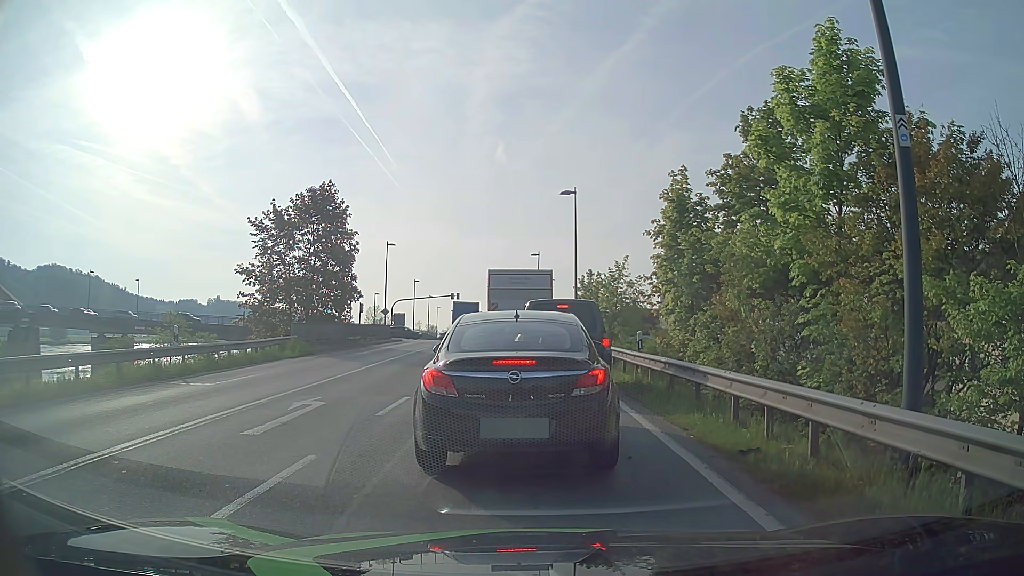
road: primary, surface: asphalt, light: Day
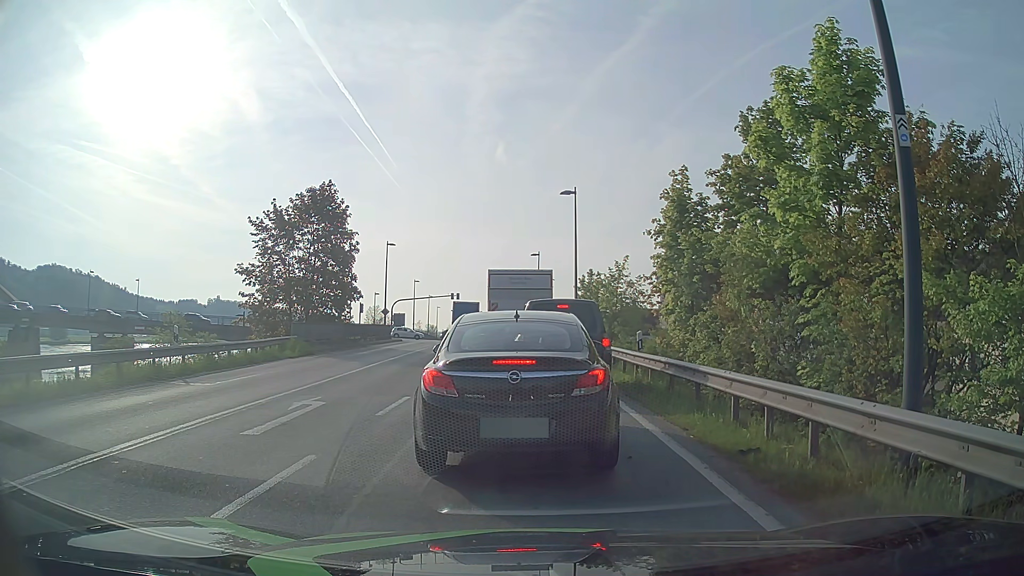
(0.0, 0.0) m; 0°
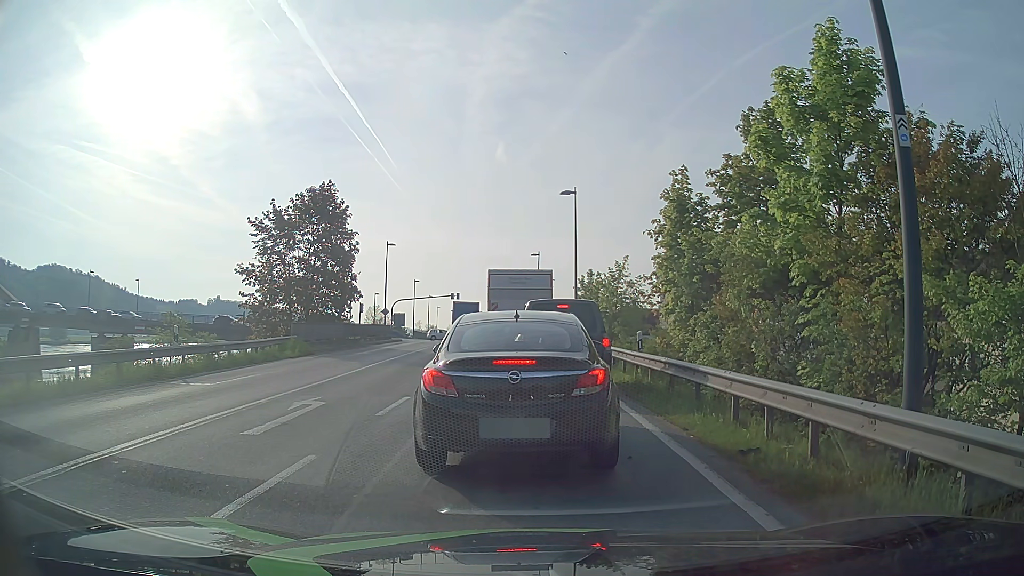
(0.0, 0.0) m; 0°
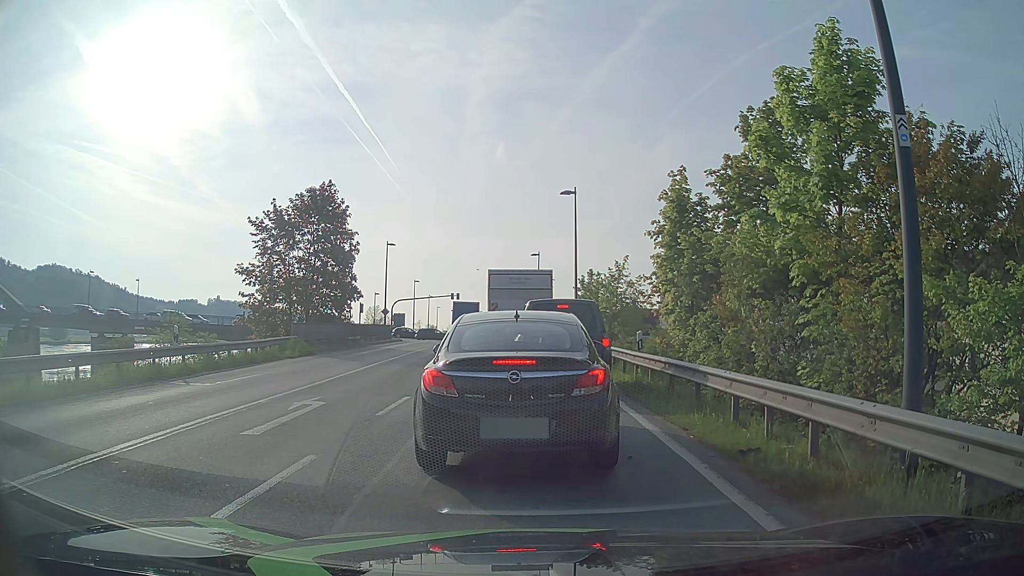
(0.0, 0.0) m; 0°
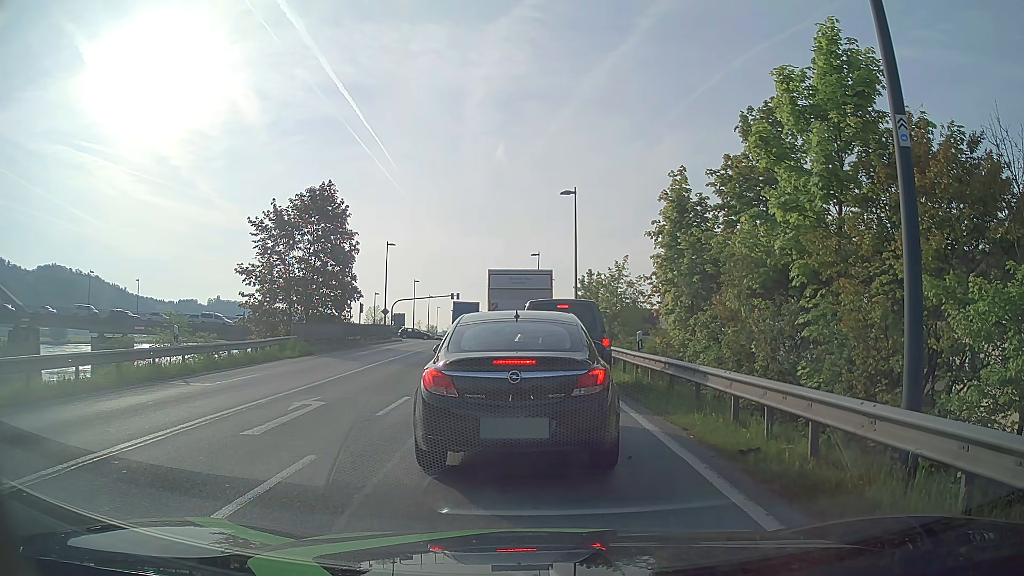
(0.0, 0.0) m; 0°
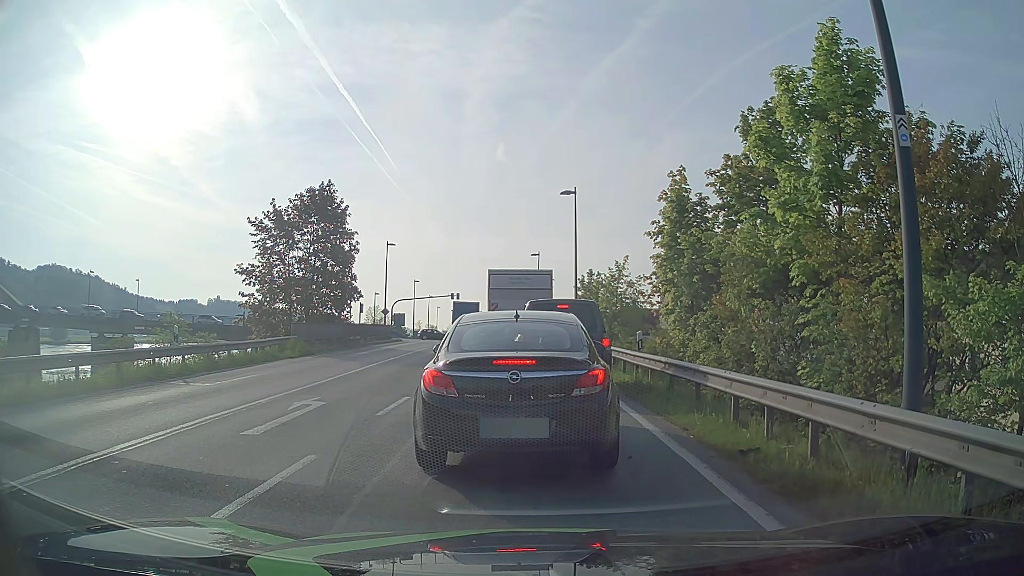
(0.0, 0.0) m; 0°
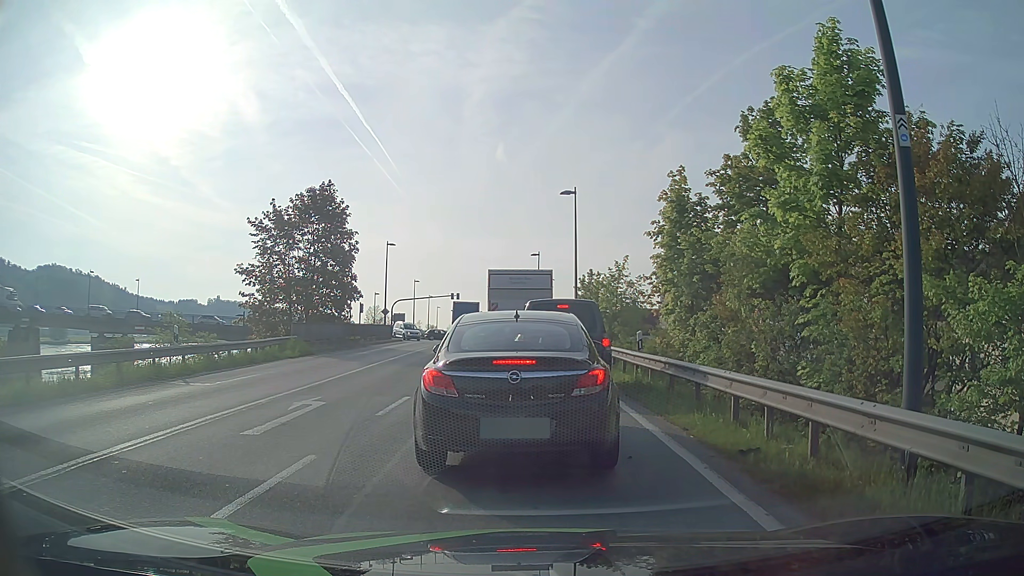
(0.0, 0.0) m; 0°
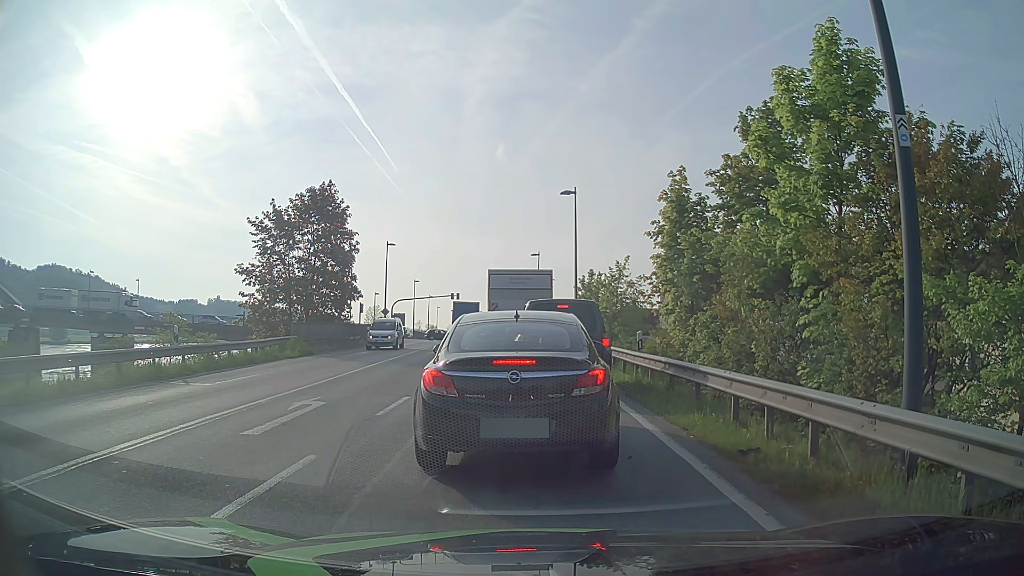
(0.0, 0.0) m; 0°
(0, +10) (-1, +20) (-1, +30) (-2, +40) (-2, +50) (-3, +60) (-4, +70) (-5, +80) (-6, +90) (-6, +100) m
